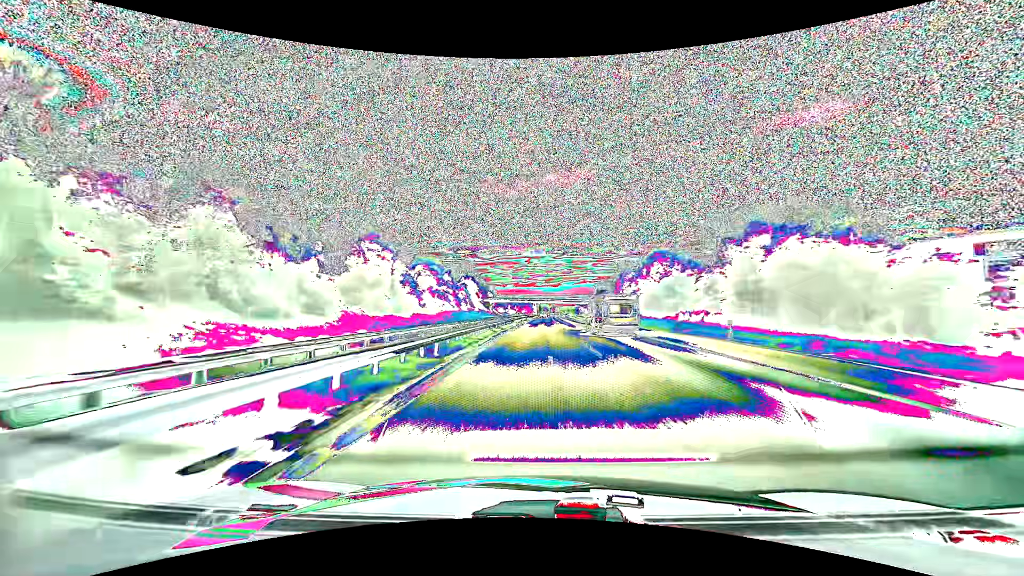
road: motorway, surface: asphalt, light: Day
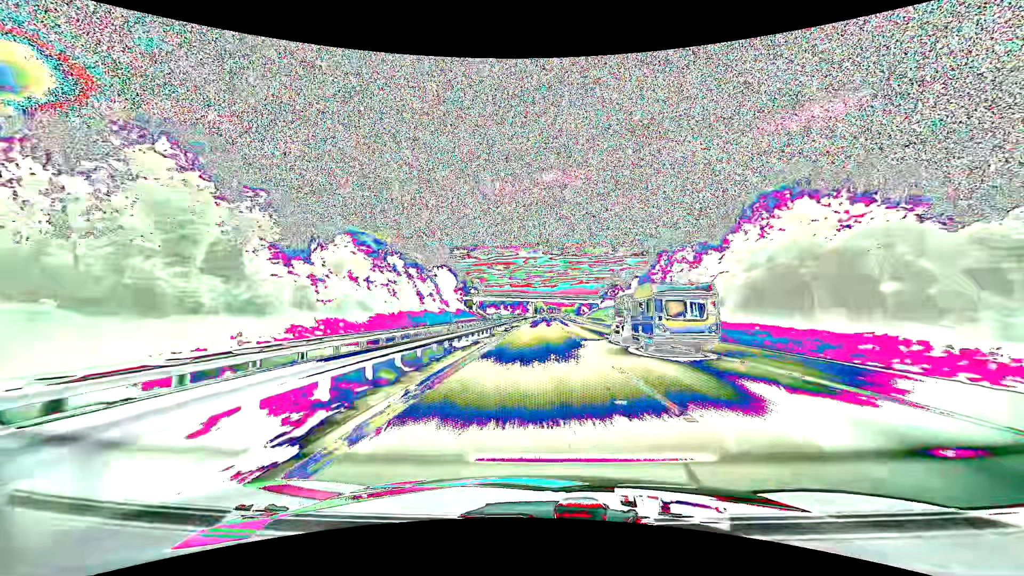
(+0.2, +44.5) m; 0°
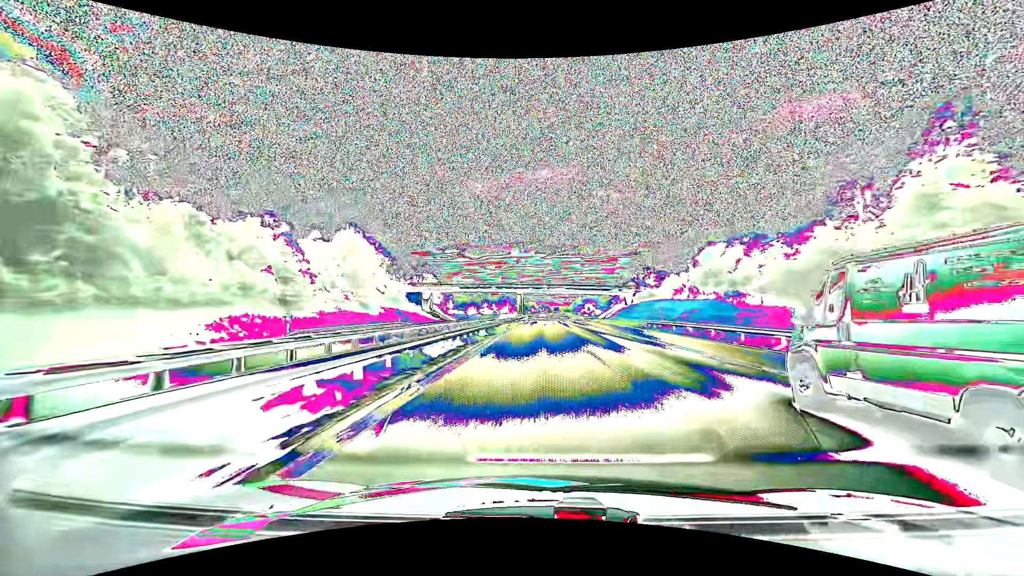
(+0.5, +66.2) m; +1°
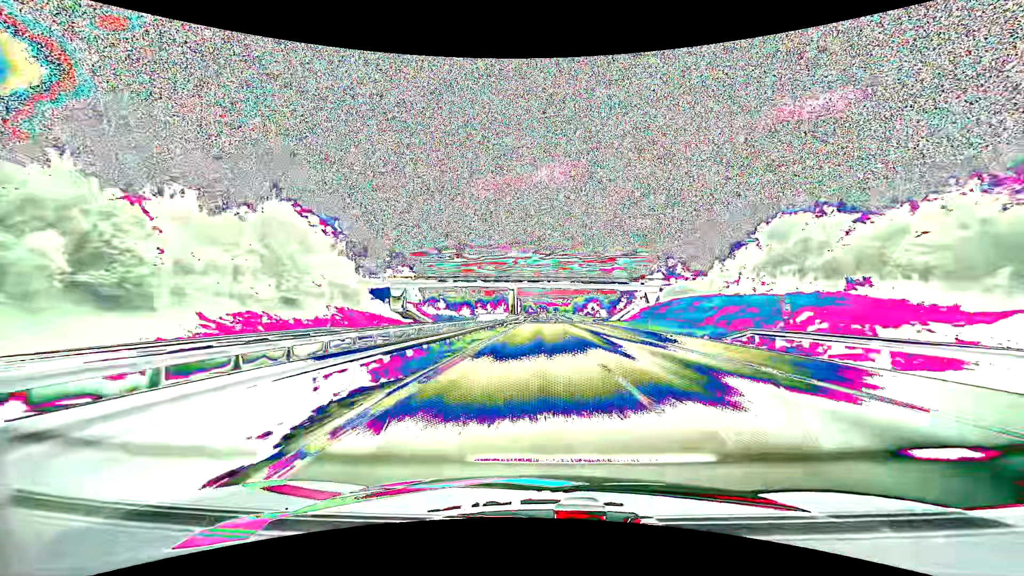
(0.0, +21.9) m; 0°
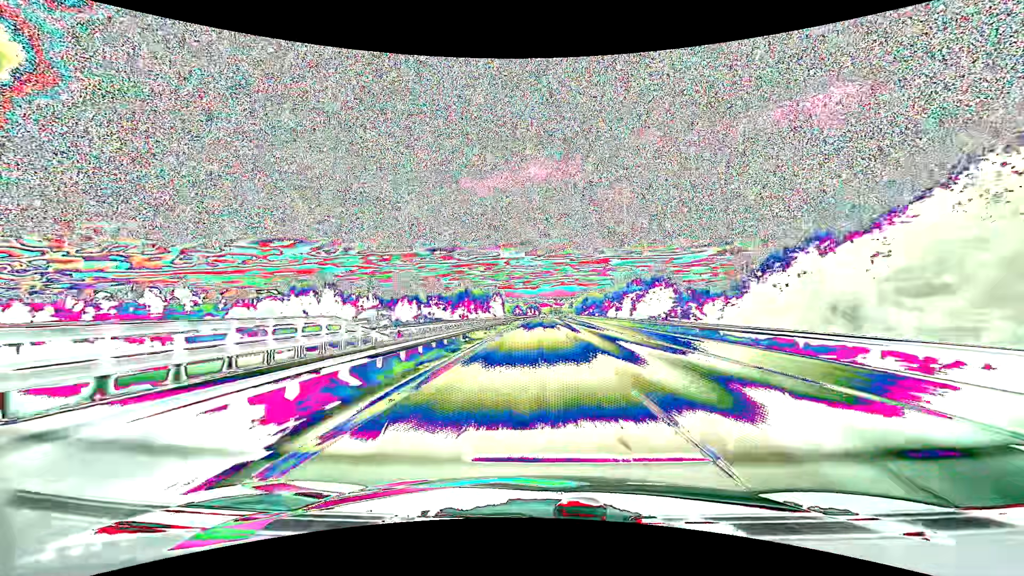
(+0.9, +110.4) m; +1°
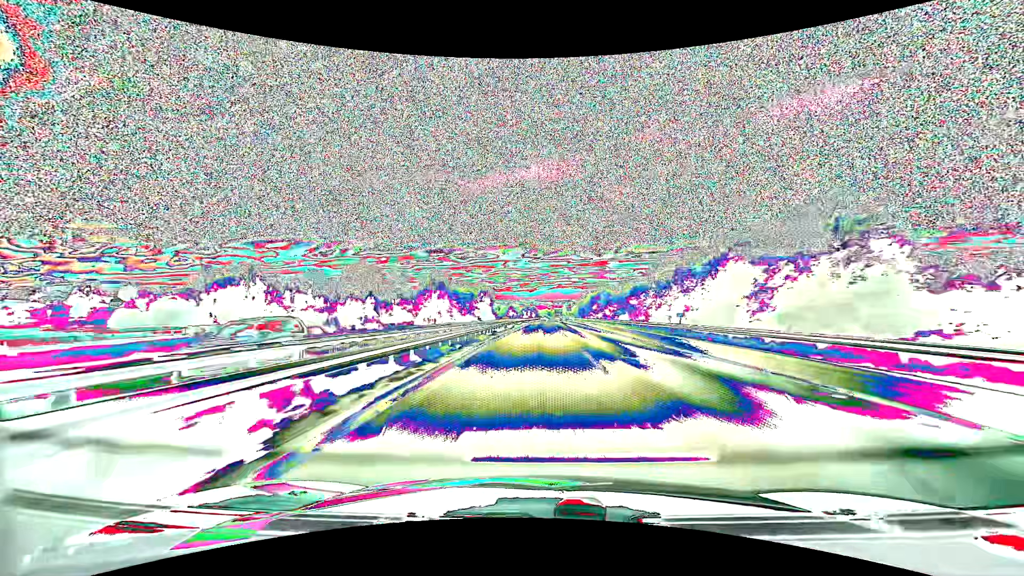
(+0.1, +45.2) m; 0°
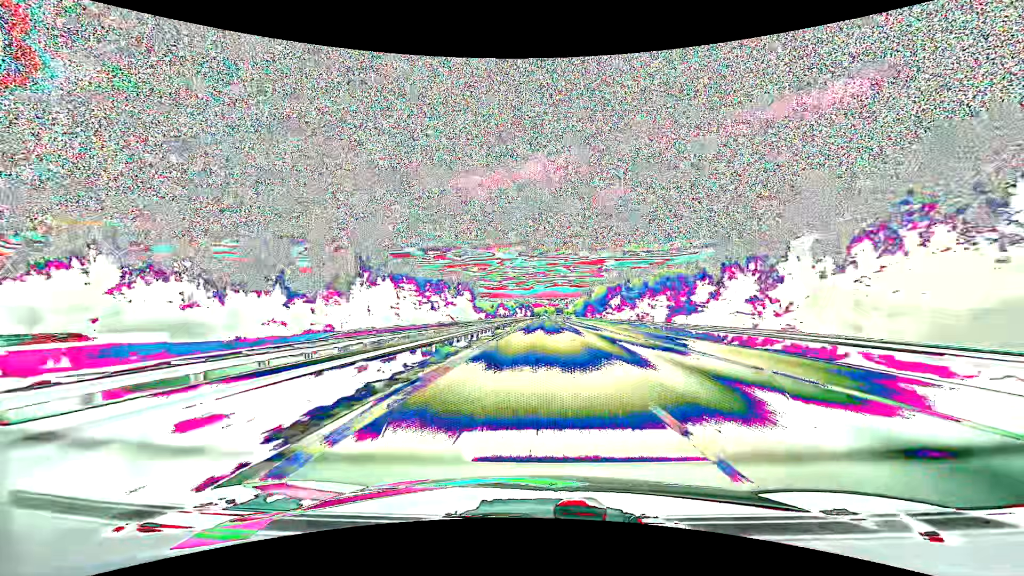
(+0.2, +45.8) m; 0°
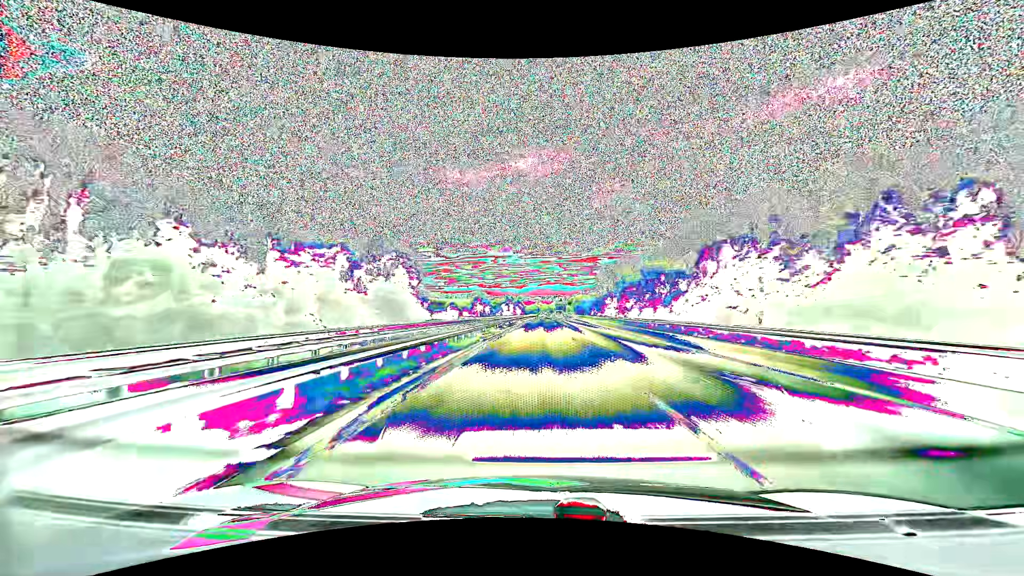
(+0.7, +69.6) m; +1°
(0, +10) (0, +20) (0, +30) (0, +40) (0, +50) (0, +60) (0, +70) (+1, +80) (+1, +90) (+1, +100) m
